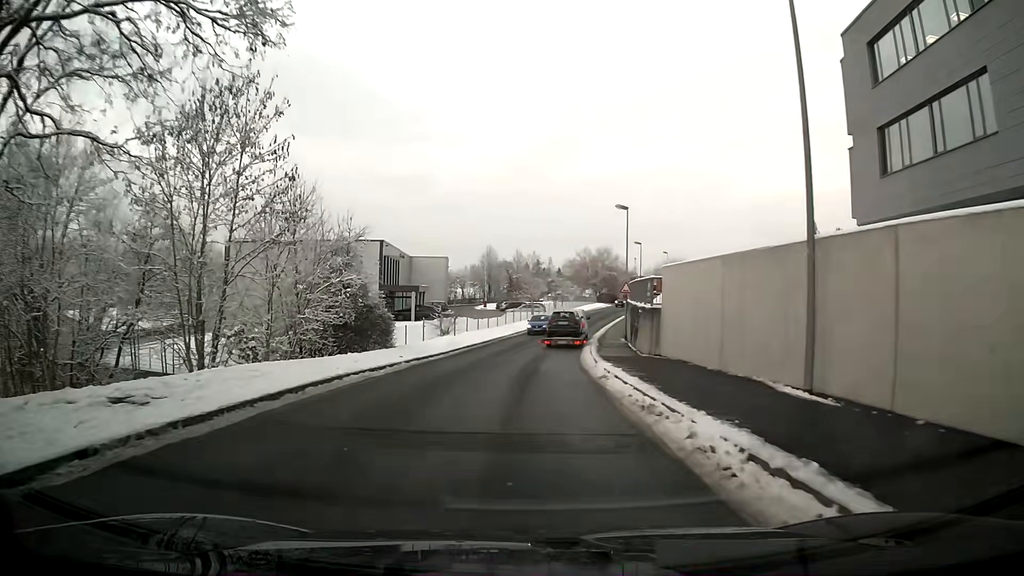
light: Day
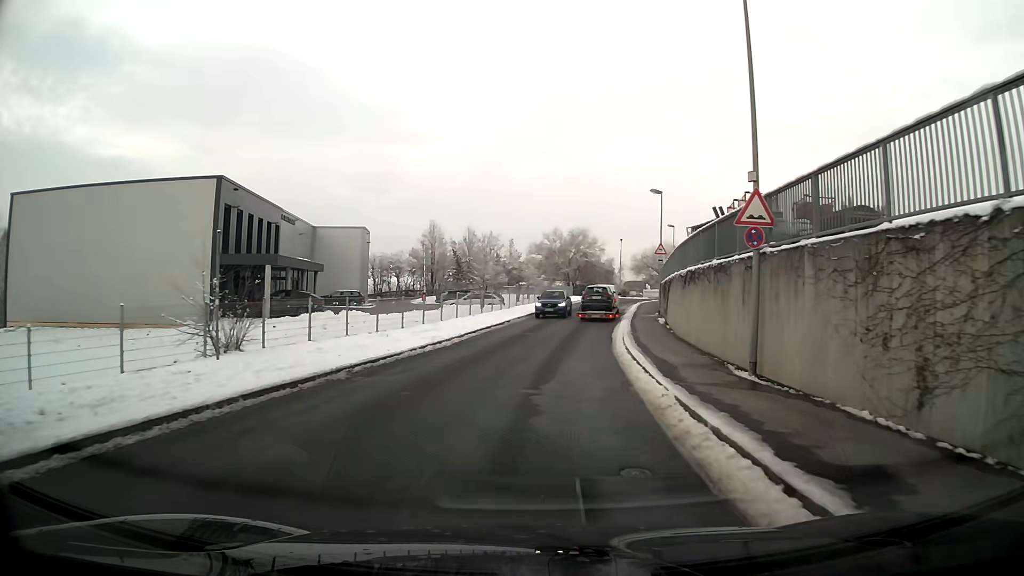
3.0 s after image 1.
(+0.8, +28.0) m; +4°
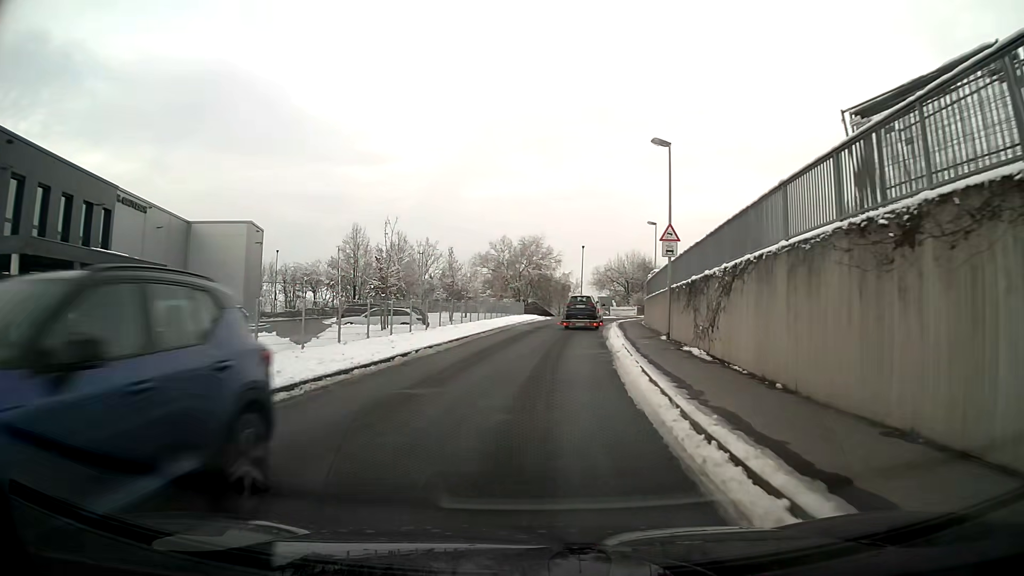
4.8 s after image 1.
(+0.6, +16.7) m; +3°
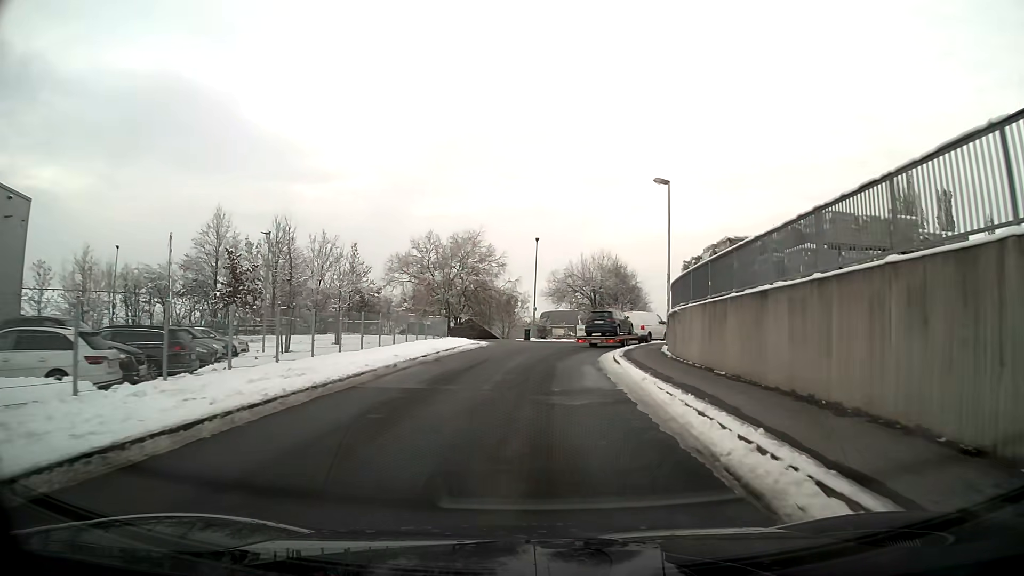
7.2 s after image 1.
(+1.0, +24.2) m; +5°
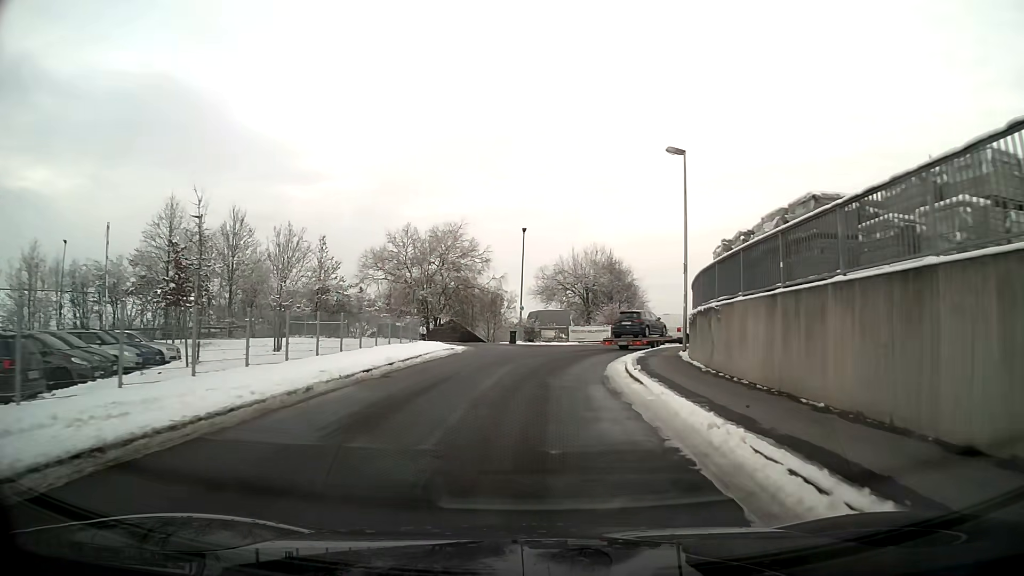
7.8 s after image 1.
(+0.1, +6.1) m; +1°
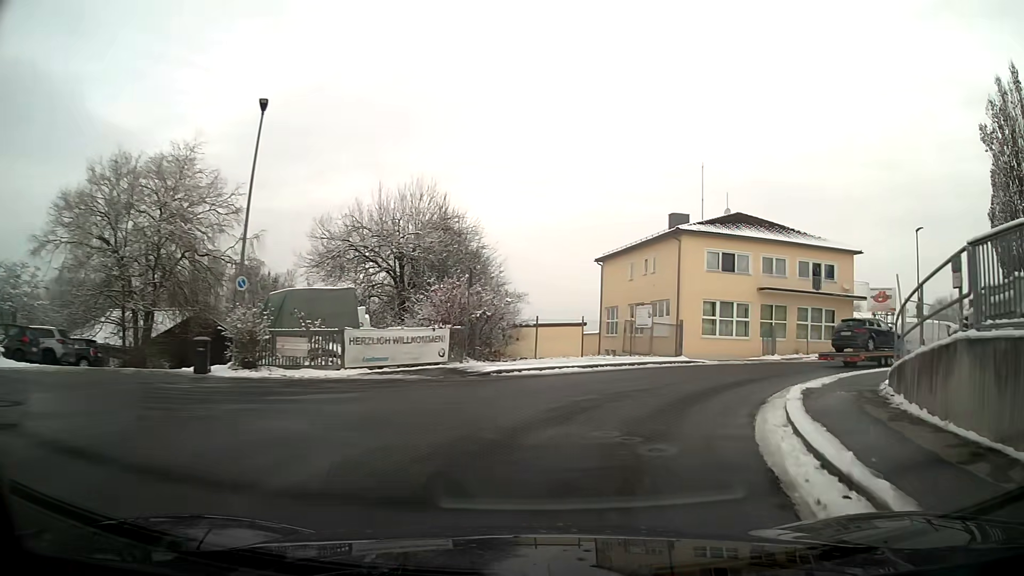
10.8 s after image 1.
(+2.9, +28.0) m; +18°
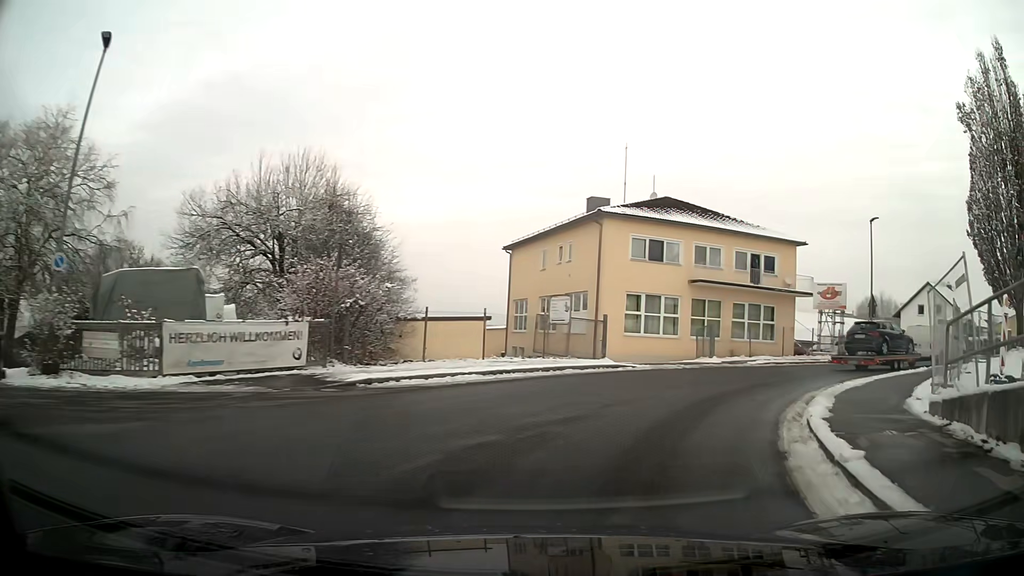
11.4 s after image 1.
(+0.3, +5.1) m; +8°
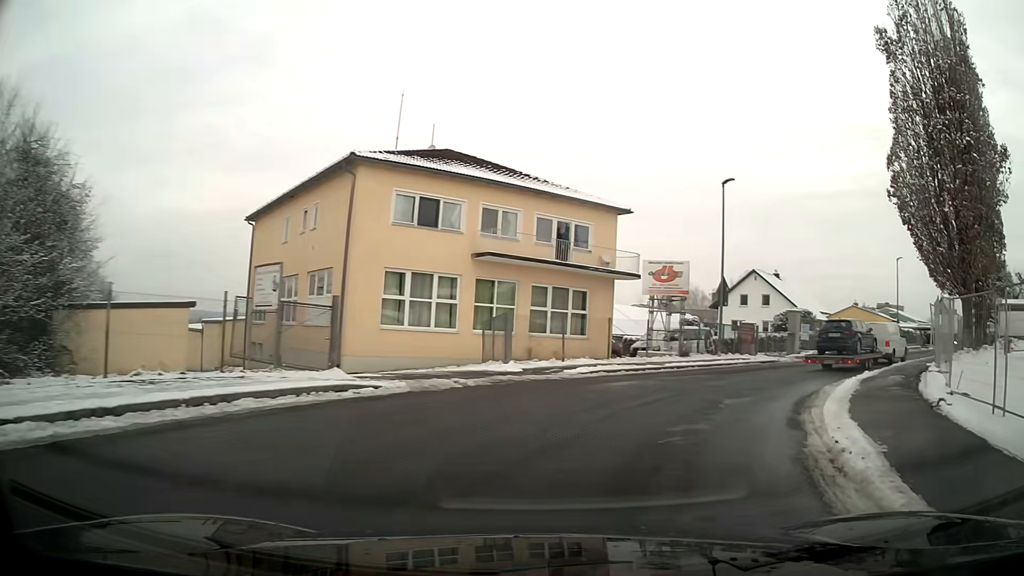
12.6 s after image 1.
(+1.6, +9.8) m; +20°
(+2, +10) (+6, +19) (+12, +27) (+18, +35) (+25, +42) (+31, +50) (+38, +58) (+44, +65) (+50, +73) (+57, +81) m
